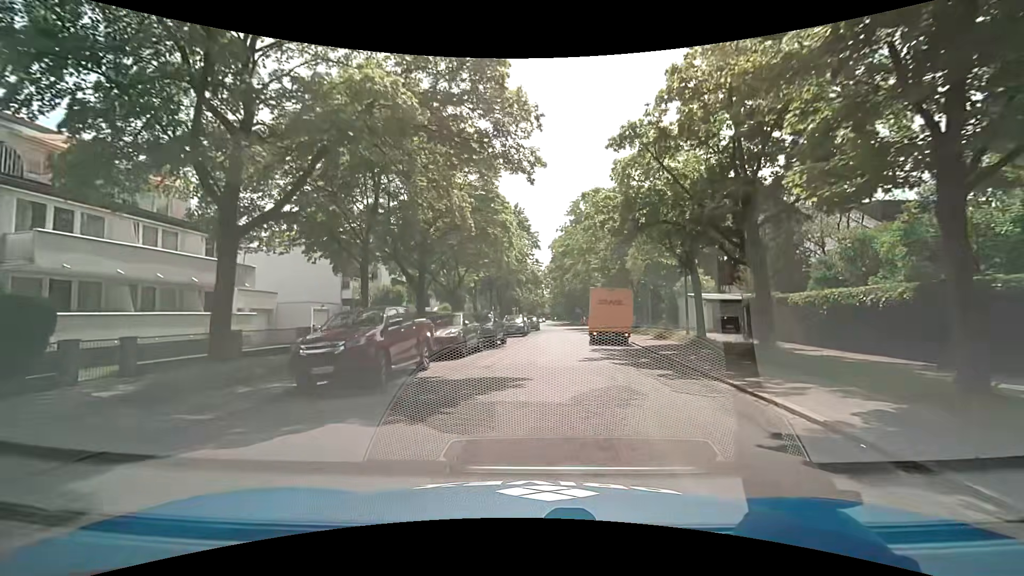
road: residential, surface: asphalt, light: Day
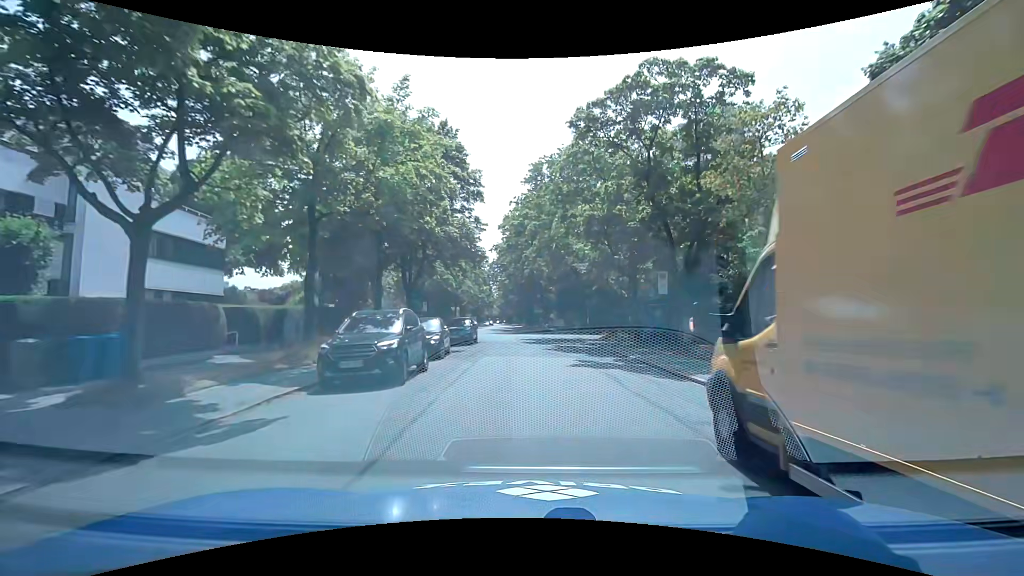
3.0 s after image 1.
(+1.3, +26.3) m; +6°
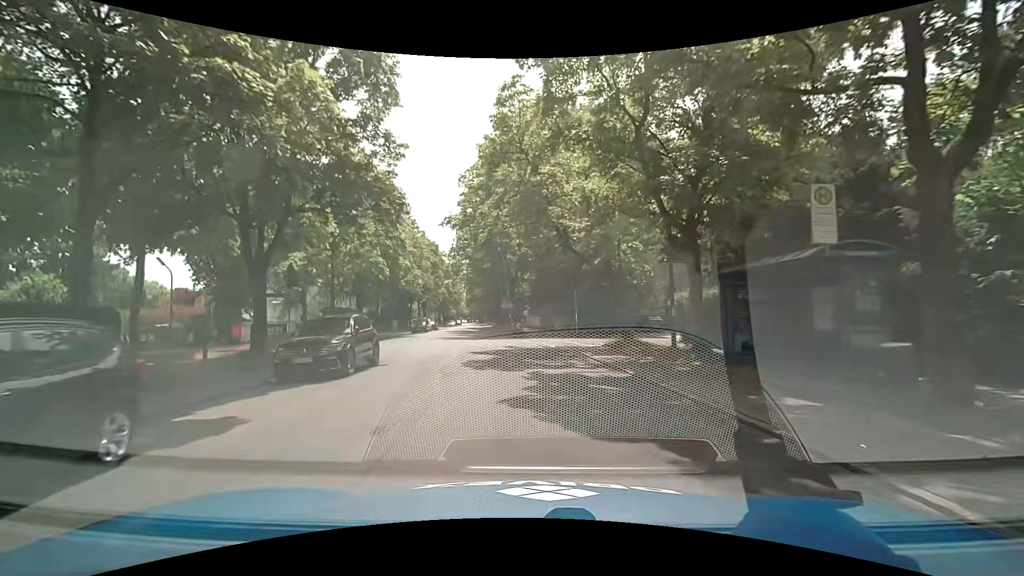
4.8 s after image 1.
(+0.6, +15.6) m; +2°
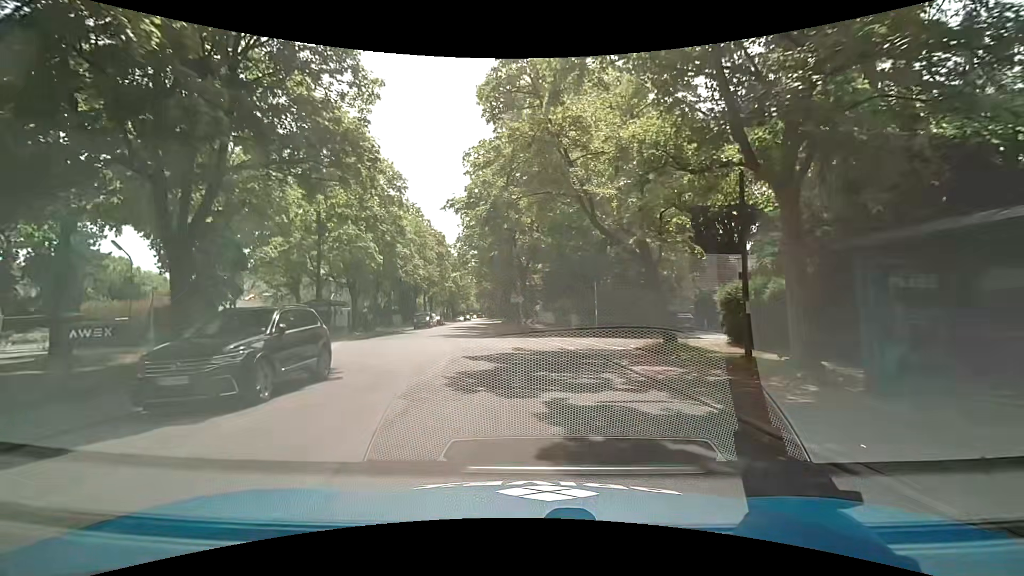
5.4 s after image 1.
(0.0, +4.8) m; 0°
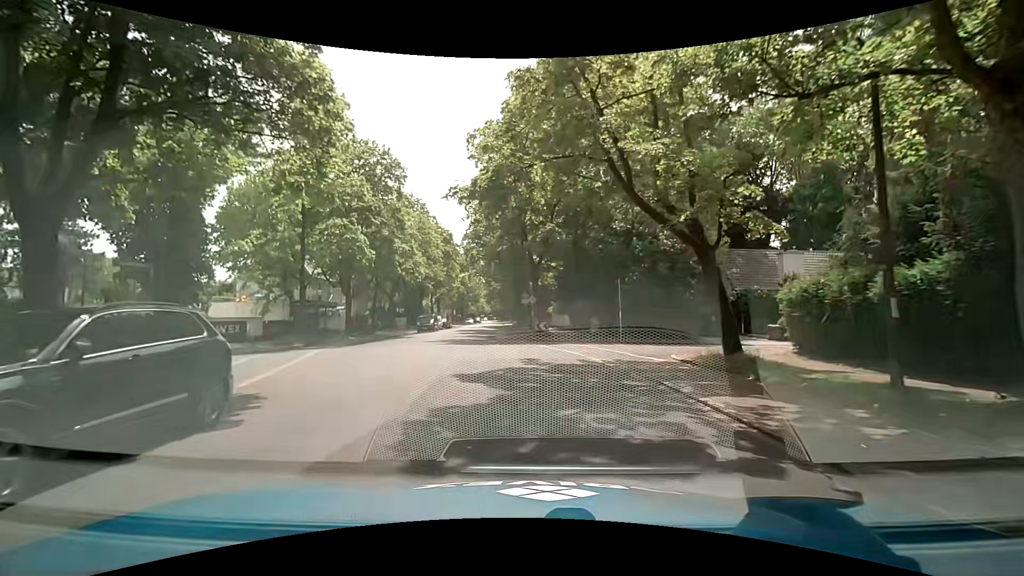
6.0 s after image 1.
(-0.1, +4.3) m; -2°
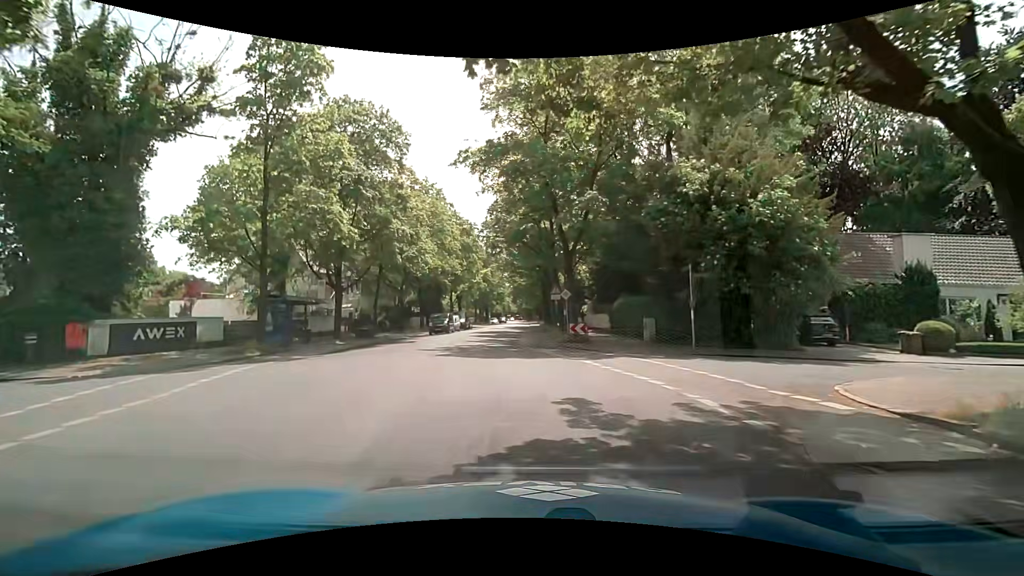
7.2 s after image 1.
(-0.2, +7.7) m; -2°
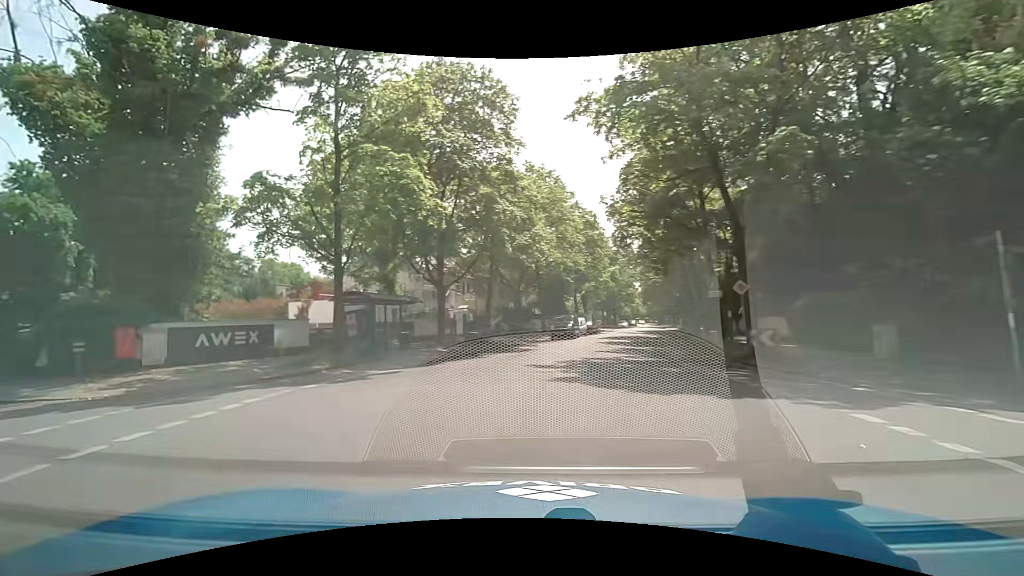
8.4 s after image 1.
(-0.6, +6.5) m; -15°
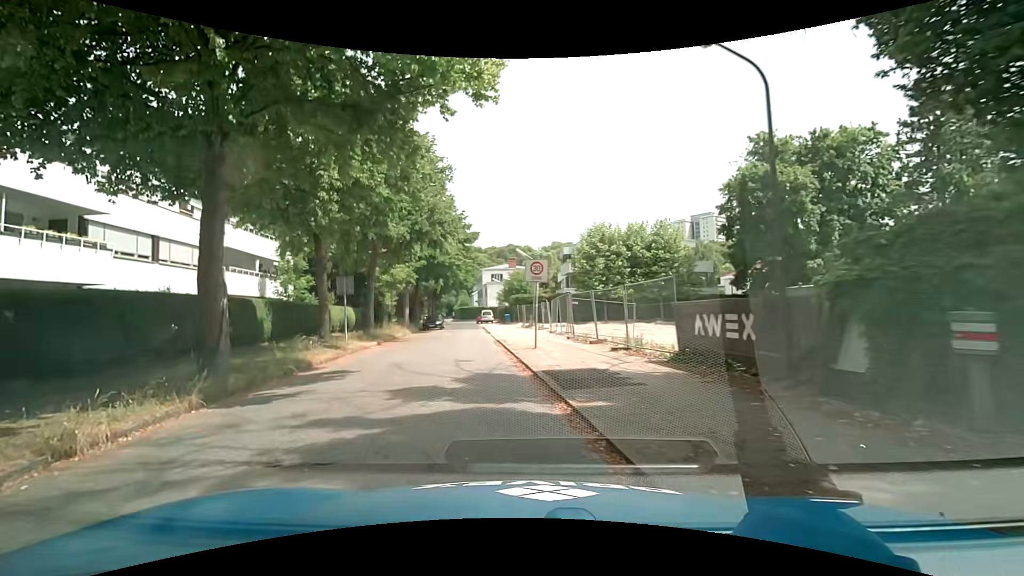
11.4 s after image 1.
(-9.2, +11.1) m; -72°
